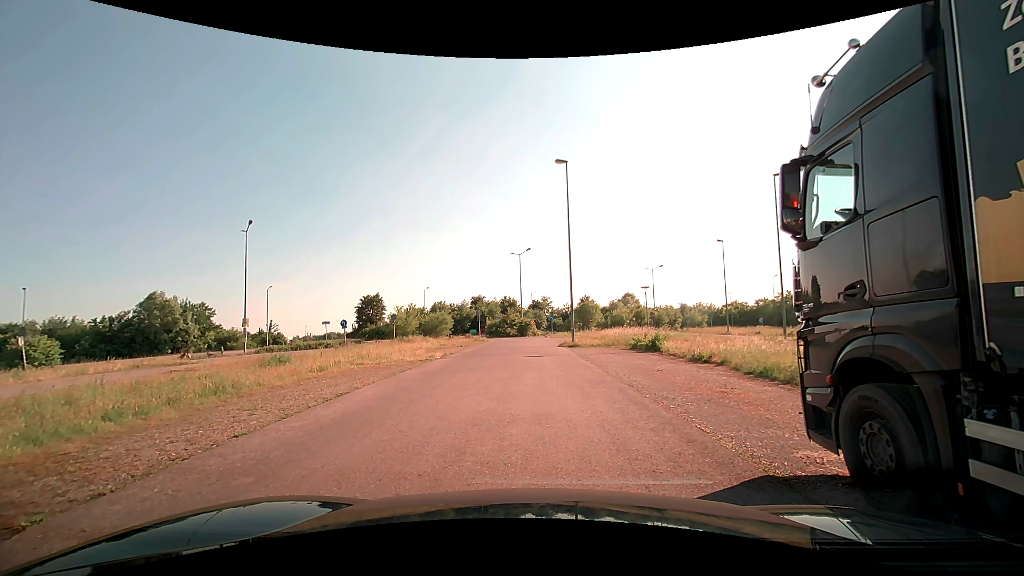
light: Day
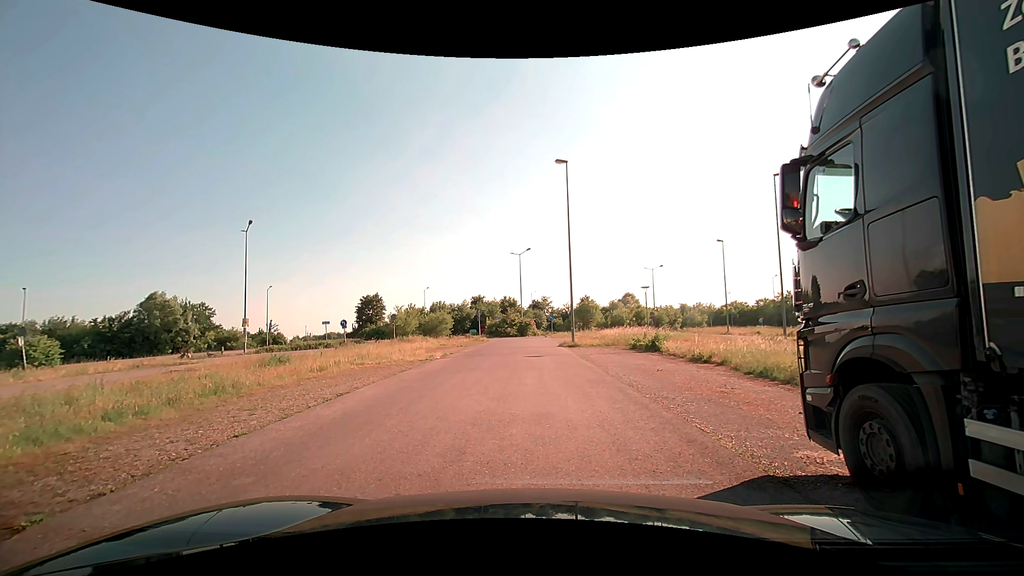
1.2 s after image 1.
(0.0, 0.0) m; 0°
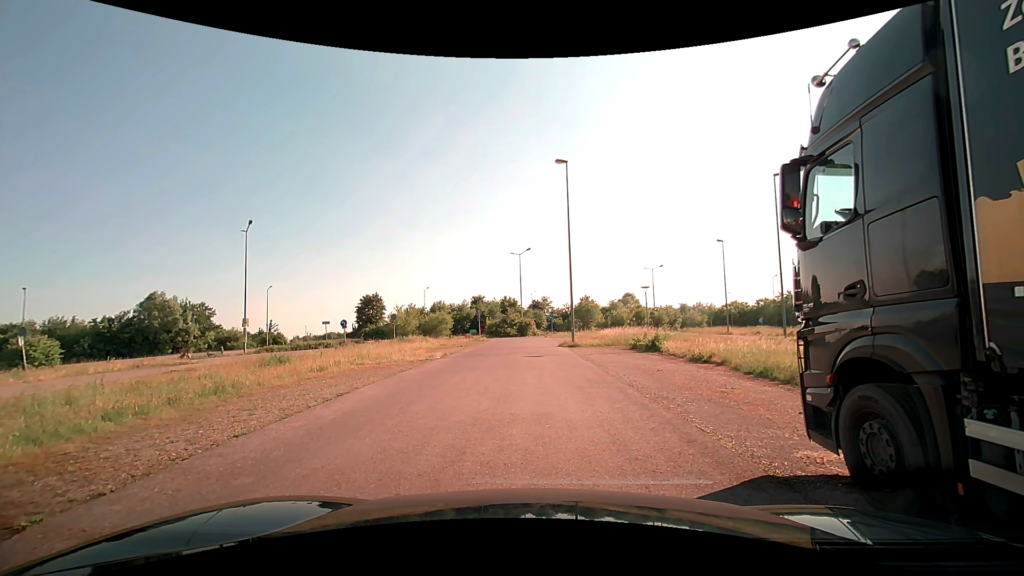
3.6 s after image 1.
(0.0, 0.0) m; 0°
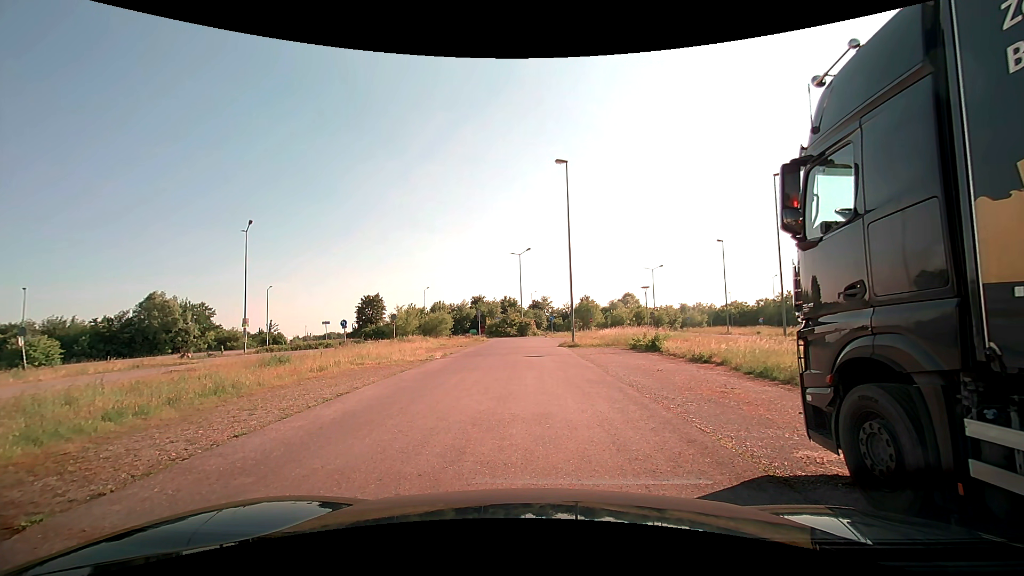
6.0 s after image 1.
(0.0, 0.0) m; 0°
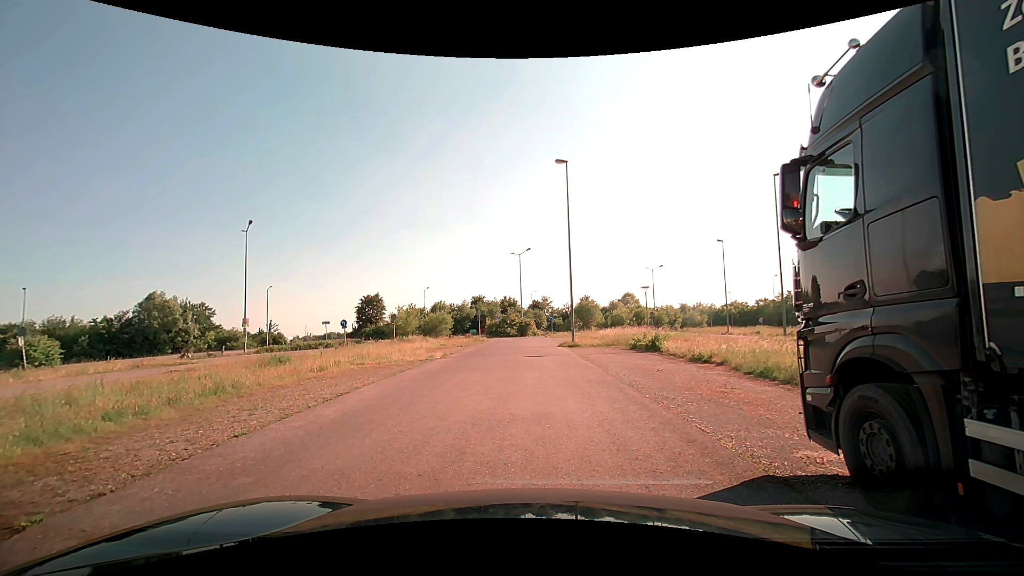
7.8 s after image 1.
(0.0, 0.0) m; 0°
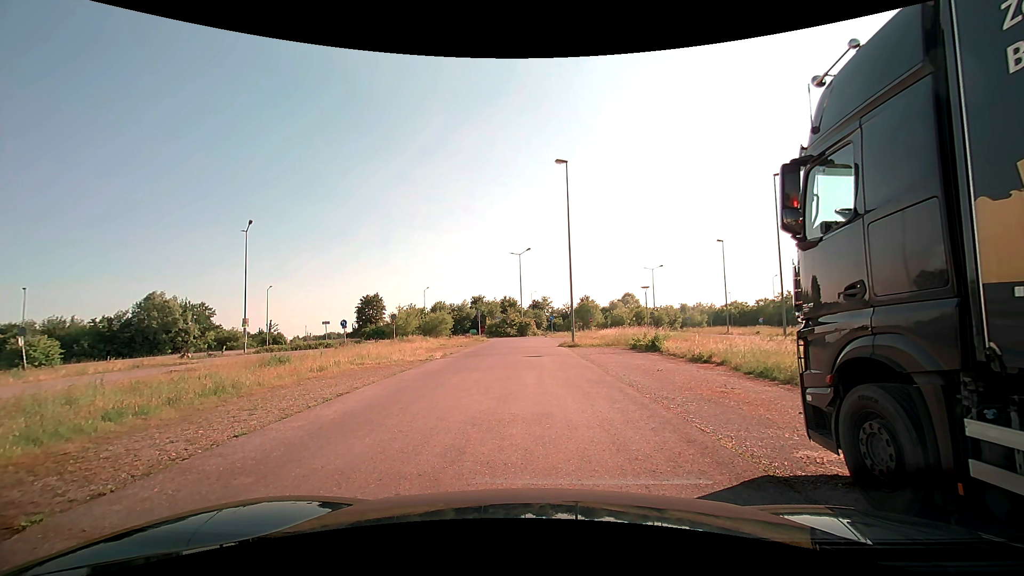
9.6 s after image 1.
(0.0, 0.0) m; 0°
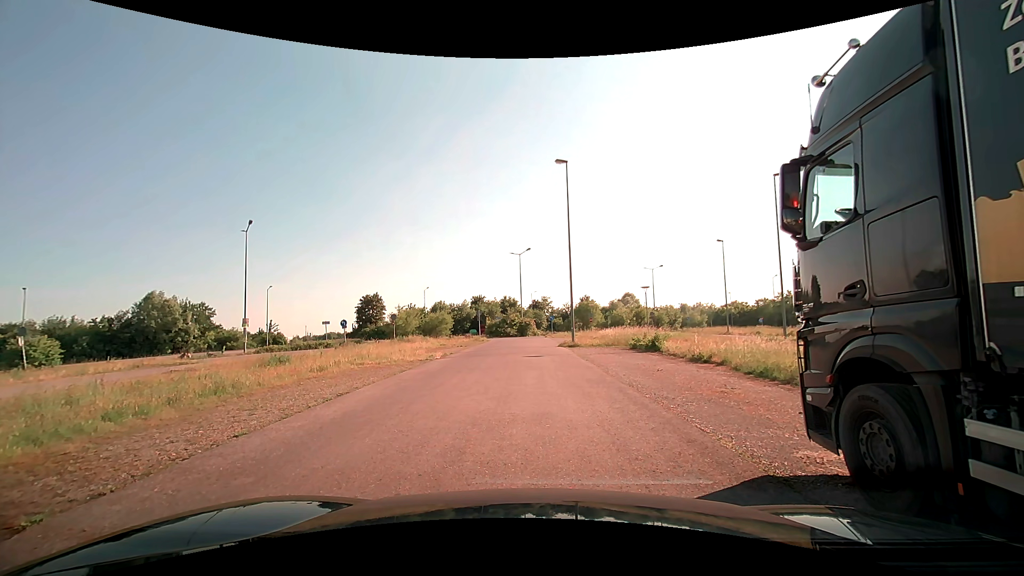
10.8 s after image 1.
(0.0, 0.0) m; 0°
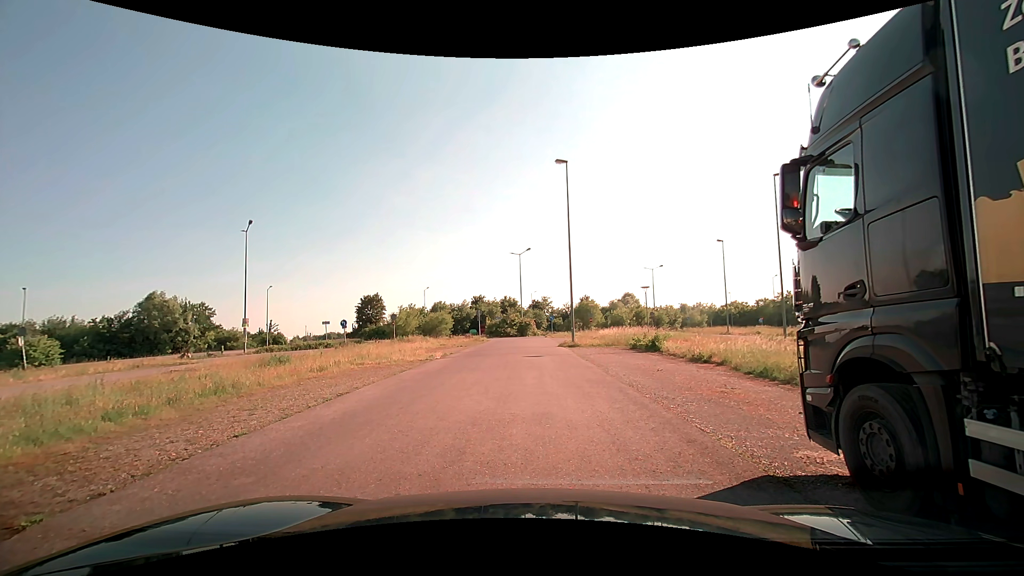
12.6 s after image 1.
(0.0, 0.0) m; 0°
